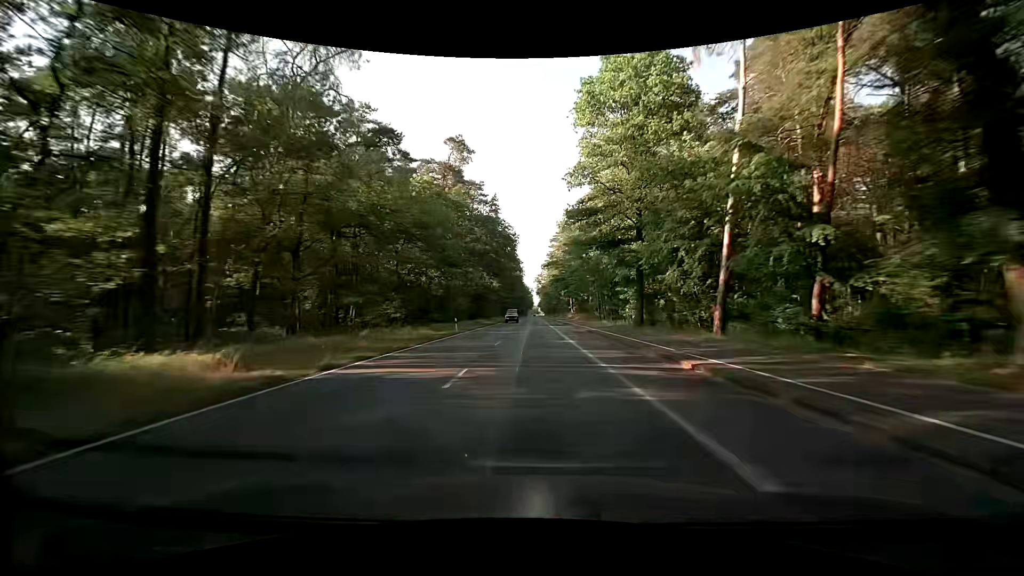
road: secondary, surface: asphalt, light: Day
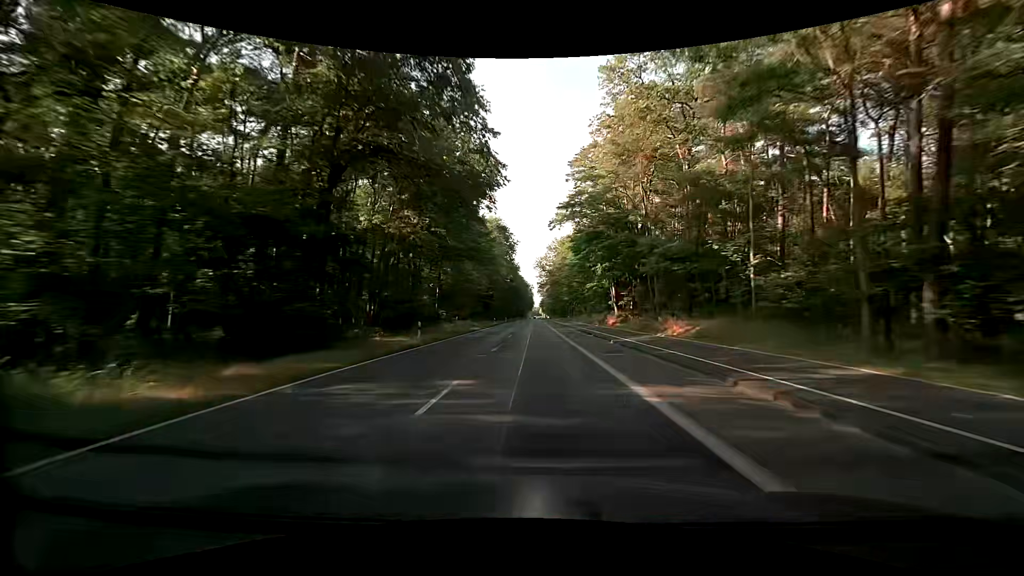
(-0.4, +63.2) m; 0°
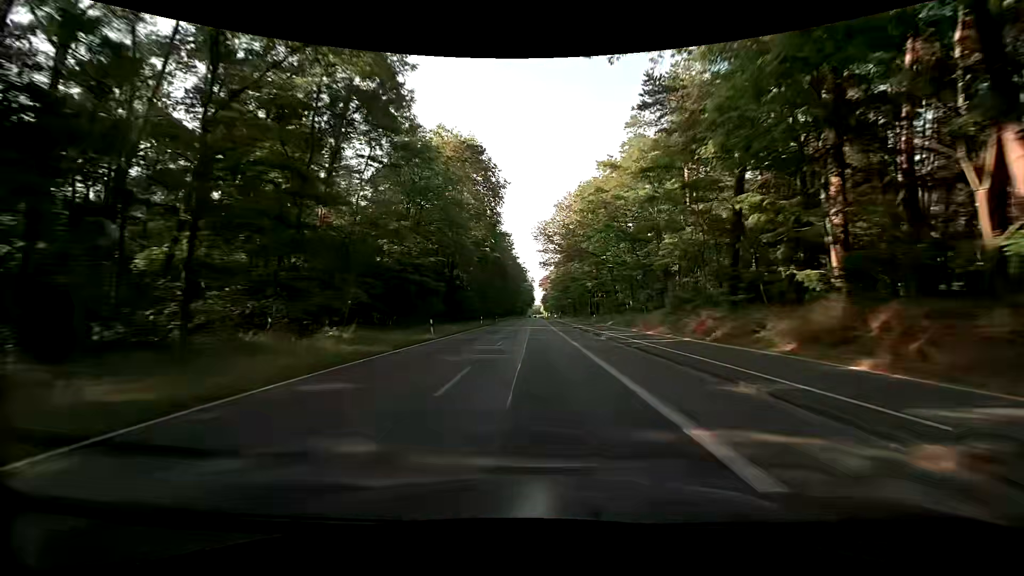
(-0.1, +47.3) m; 0°
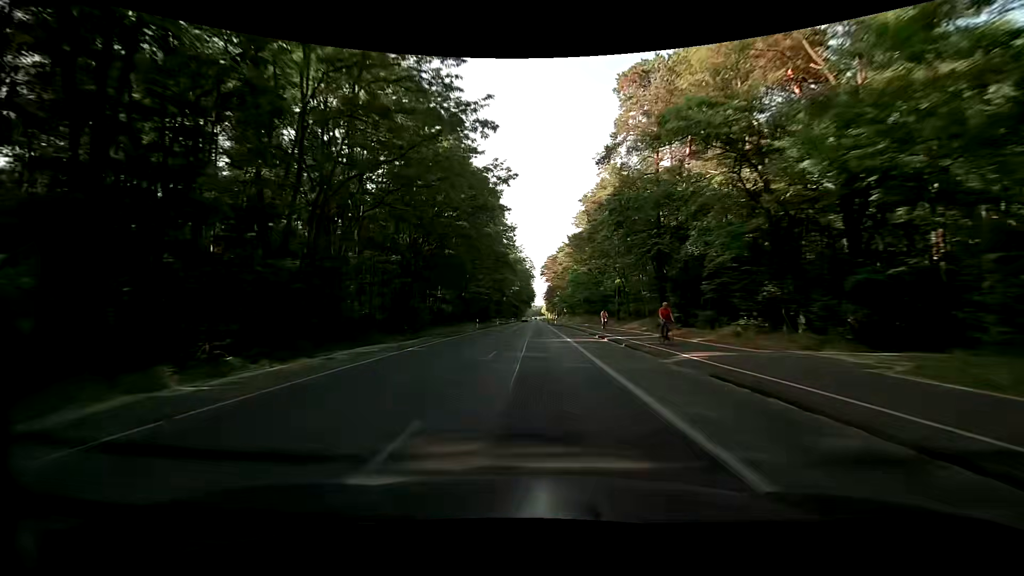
(-0.4, +79.0) m; 0°
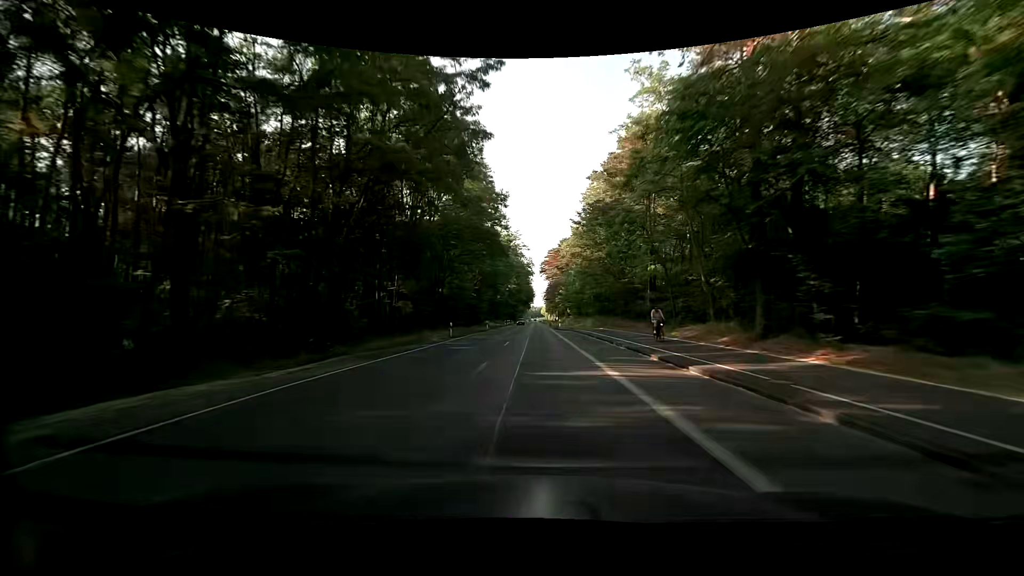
(0.0, +15.8) m; 0°
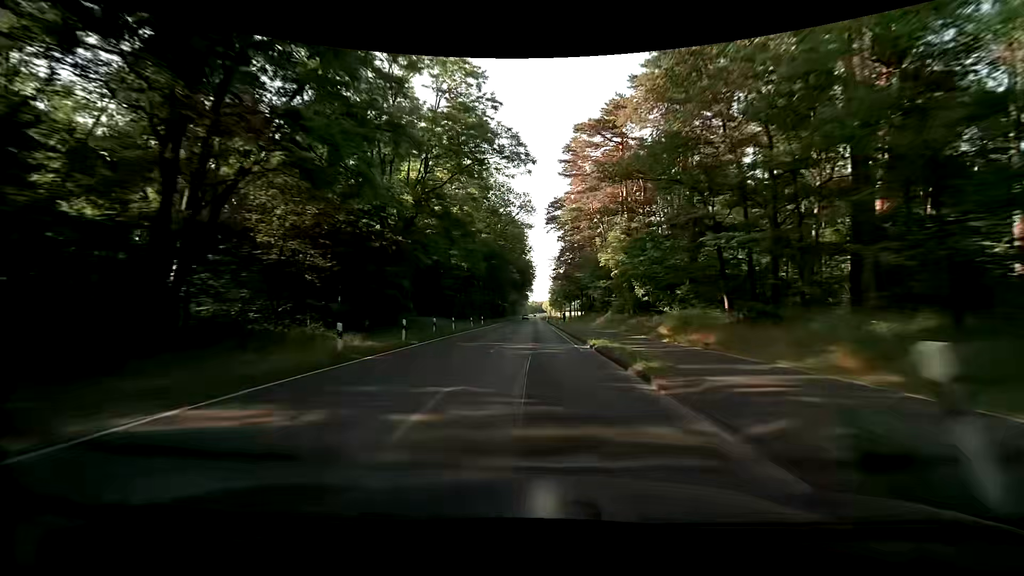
(-0.3, +79.0) m; 0°
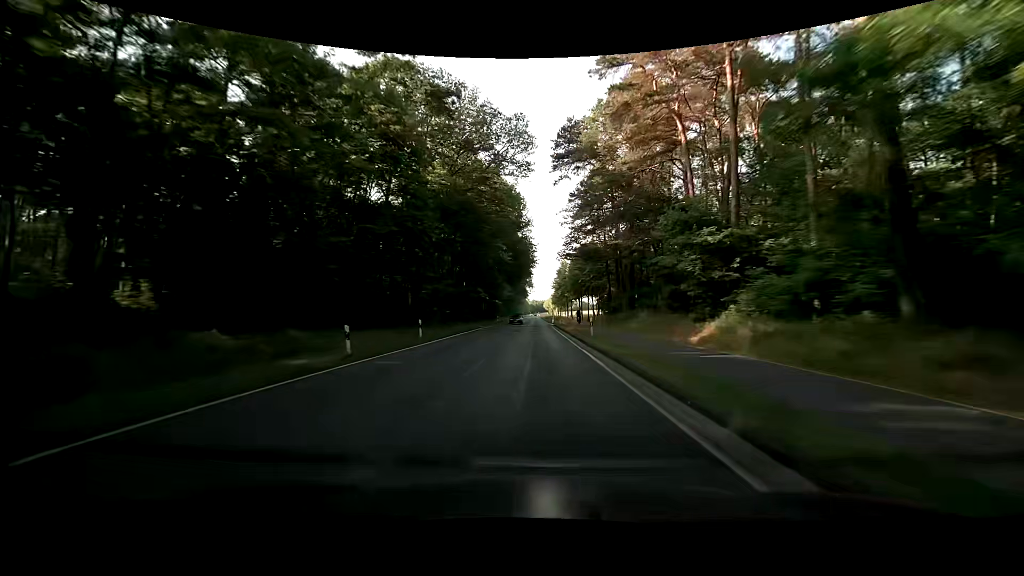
(0.0, +31.7) m; 0°
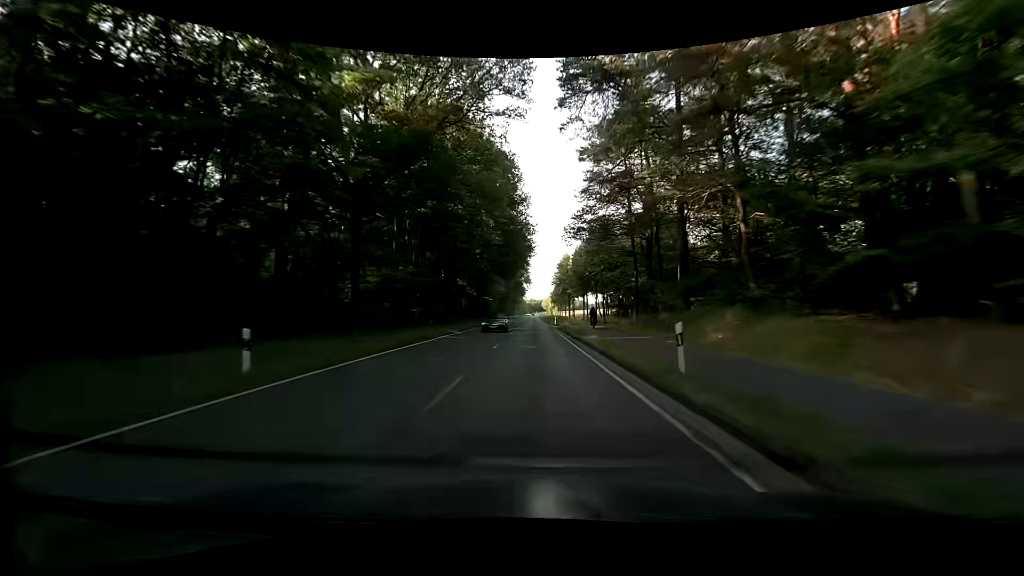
(0.0, +15.8) m; 0°
(0, +10) (0, +20) (0, +30) (0, +40) (0, +50) (0, +60) (0, +70) (0, +80) (0, +90) (0, +100) m
